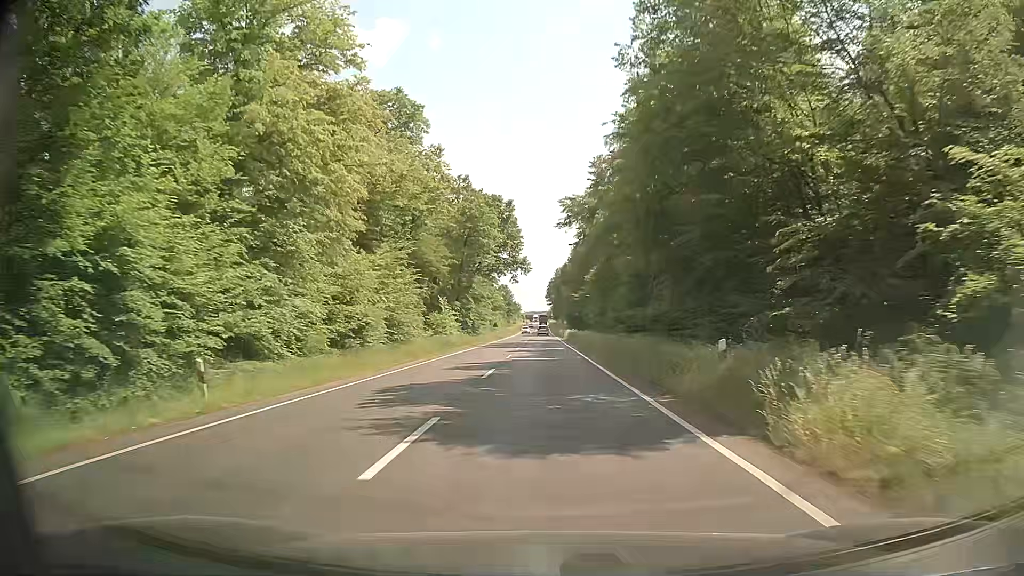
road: primary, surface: asphalt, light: Day
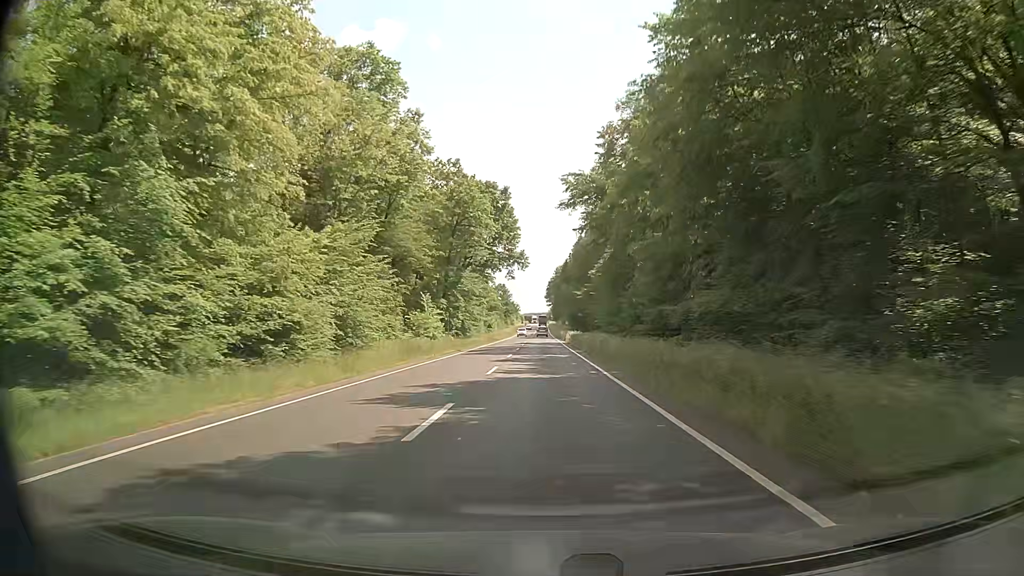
(0.0, +10.0) m; 0°
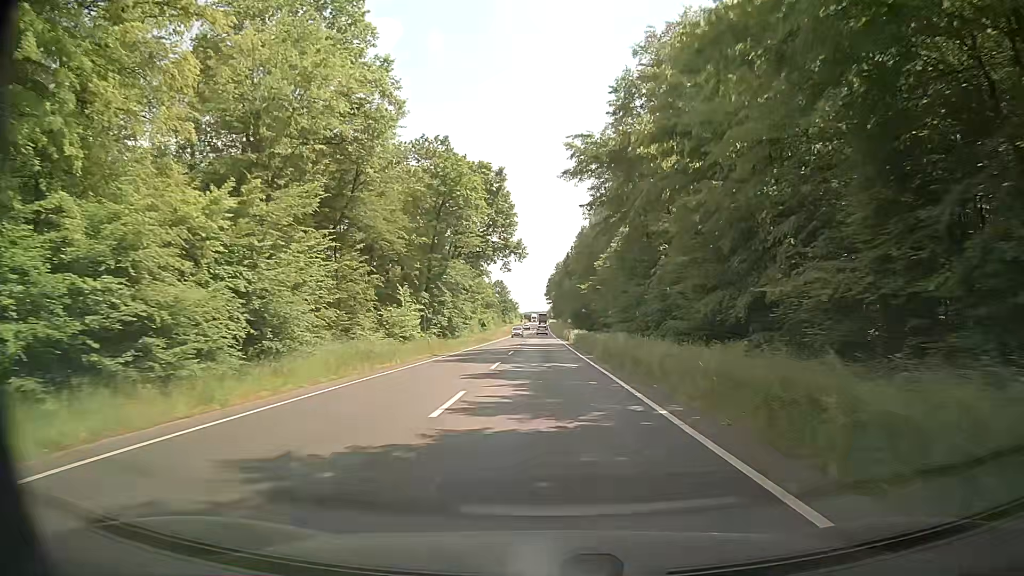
(0.0, +10.0) m; 0°
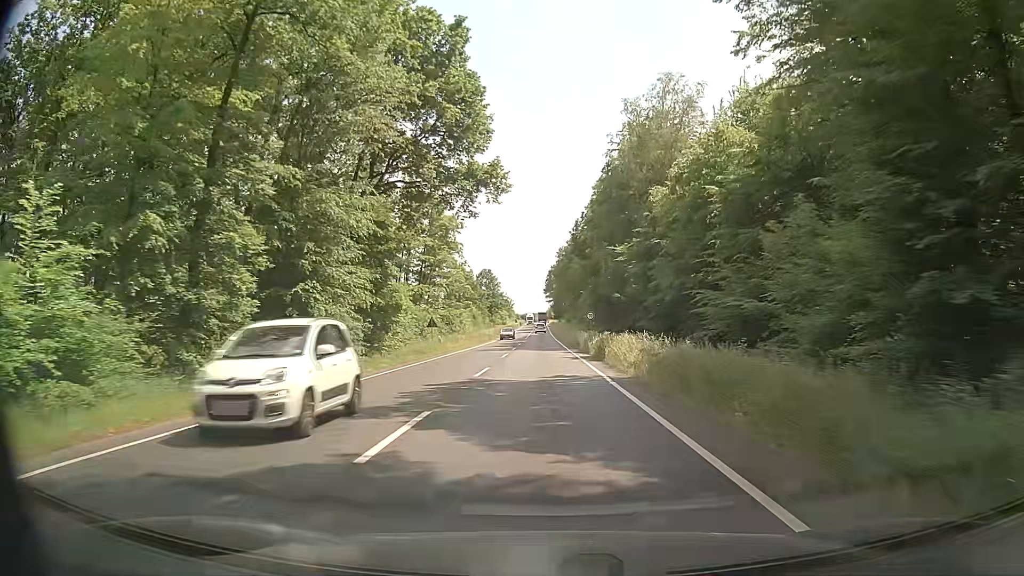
(+0.2, +39.7) m; 0°
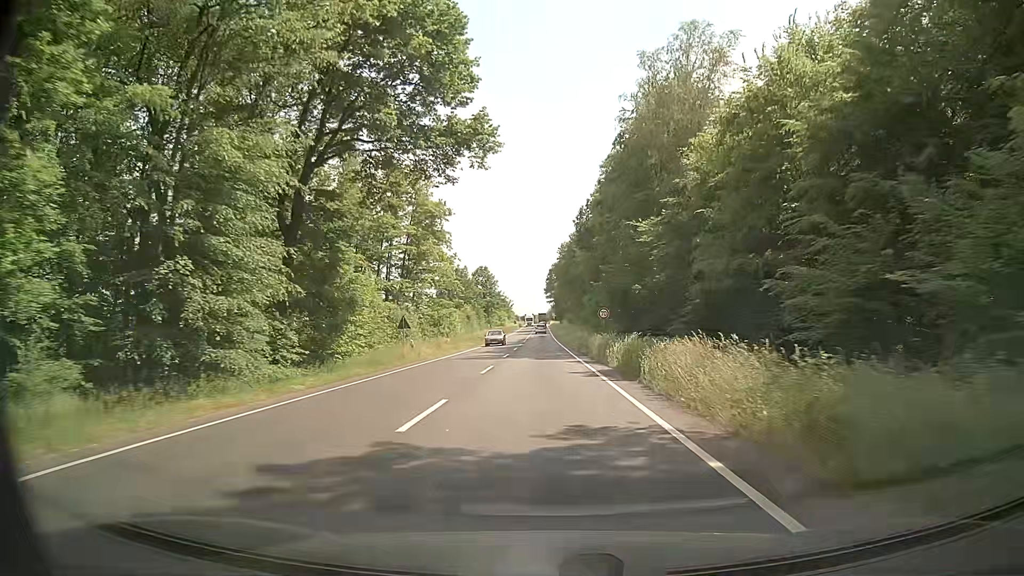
(0.0, +9.9) m; 0°
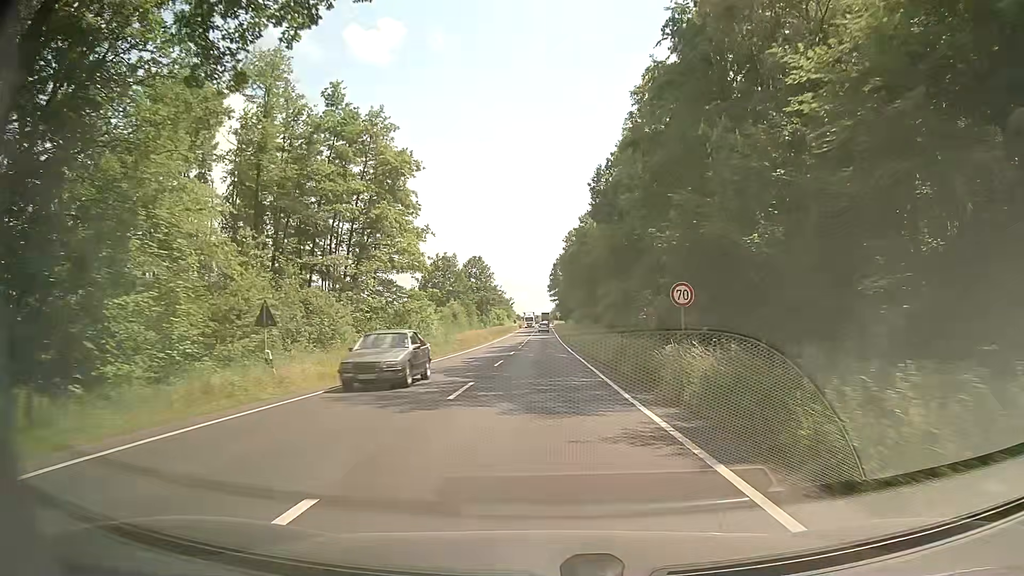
(0.0, +19.9) m; 0°
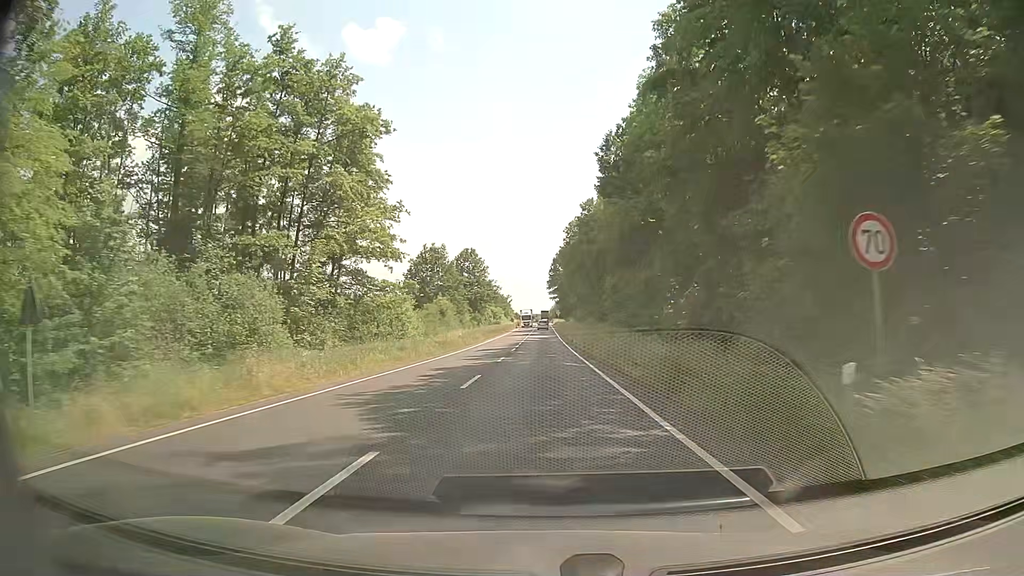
(0.0, +9.9) m; 0°
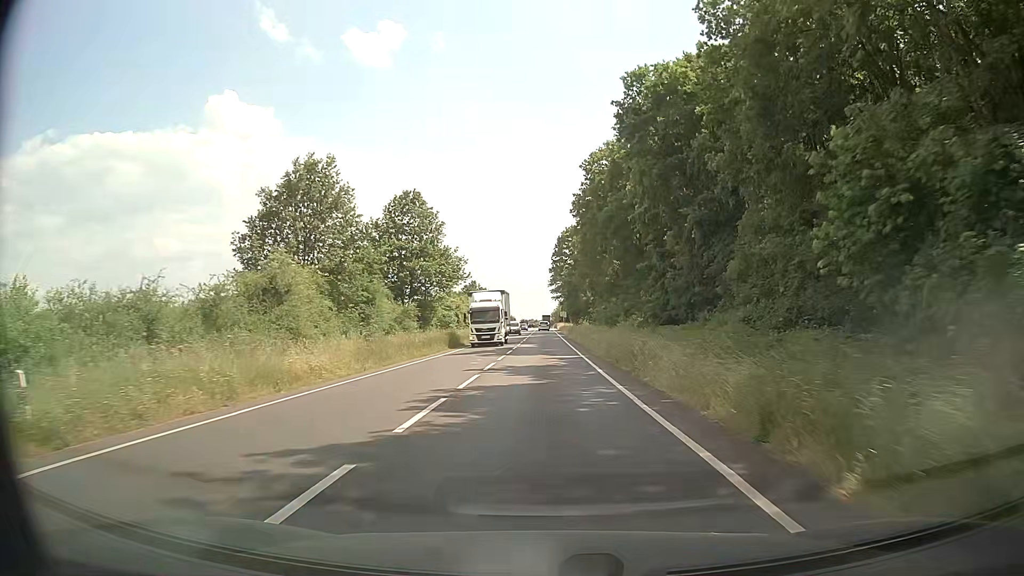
(-0.1, +49.8) m; 0°
(0, +10) (0, +20) (0, +30) (0, +40) (0, +50) (0, +60) (0, +70) (0, +80) (0, +90) (+1, +100) m
